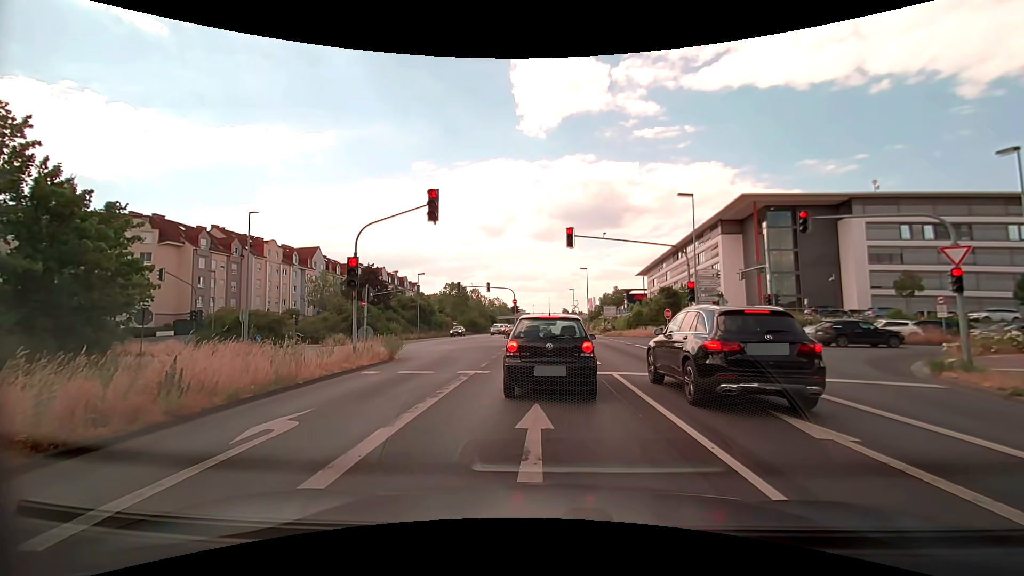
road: primary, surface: asphalt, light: Day
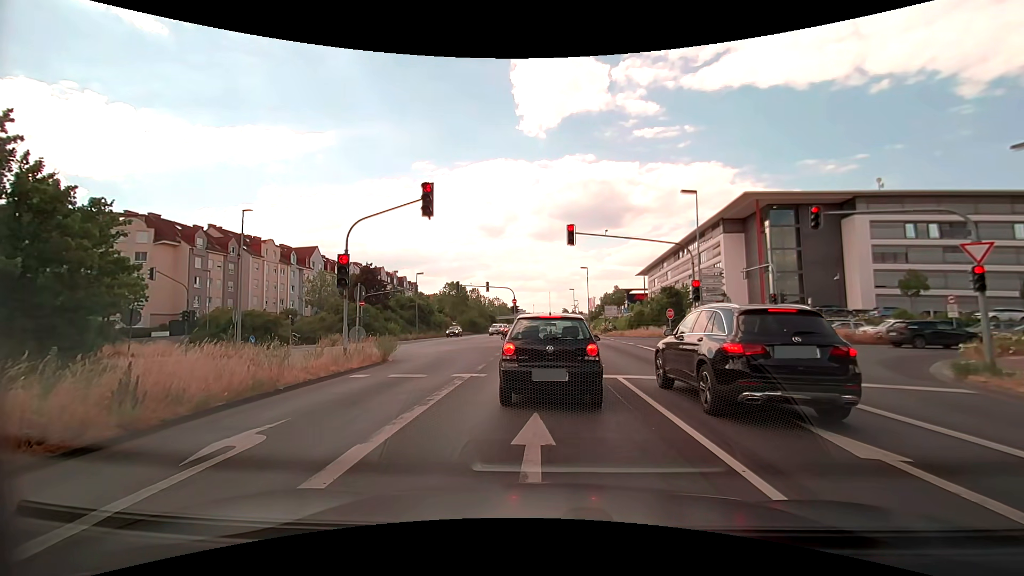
(0.0, +0.8) m; 0°
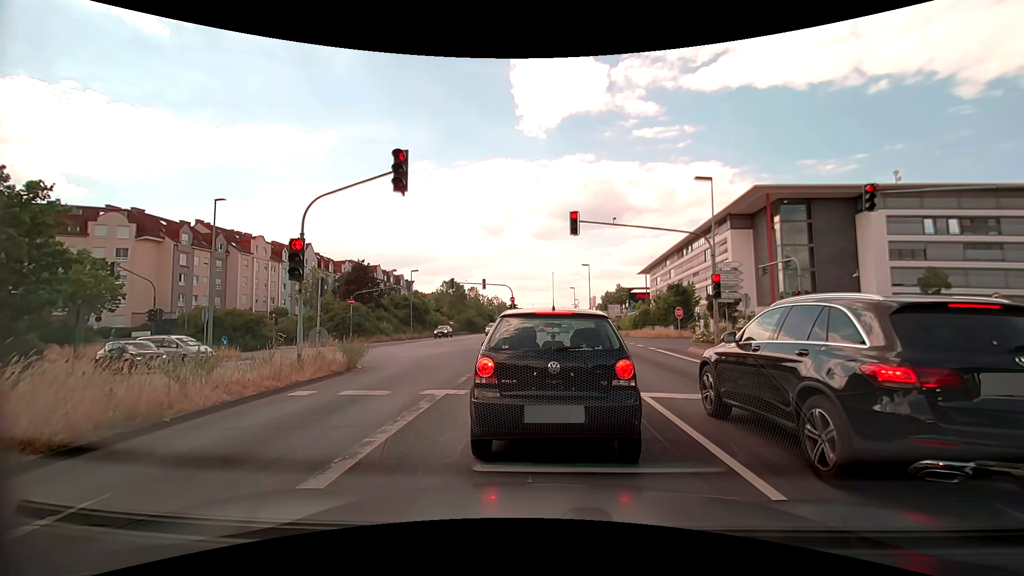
(0.0, +3.0) m; 0°
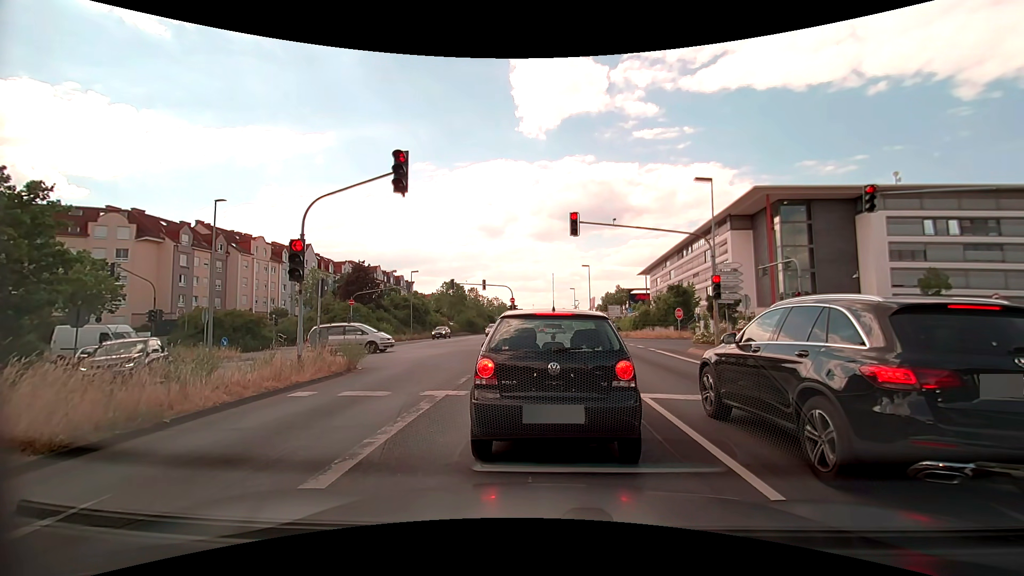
(0.0, +0.1) m; 0°
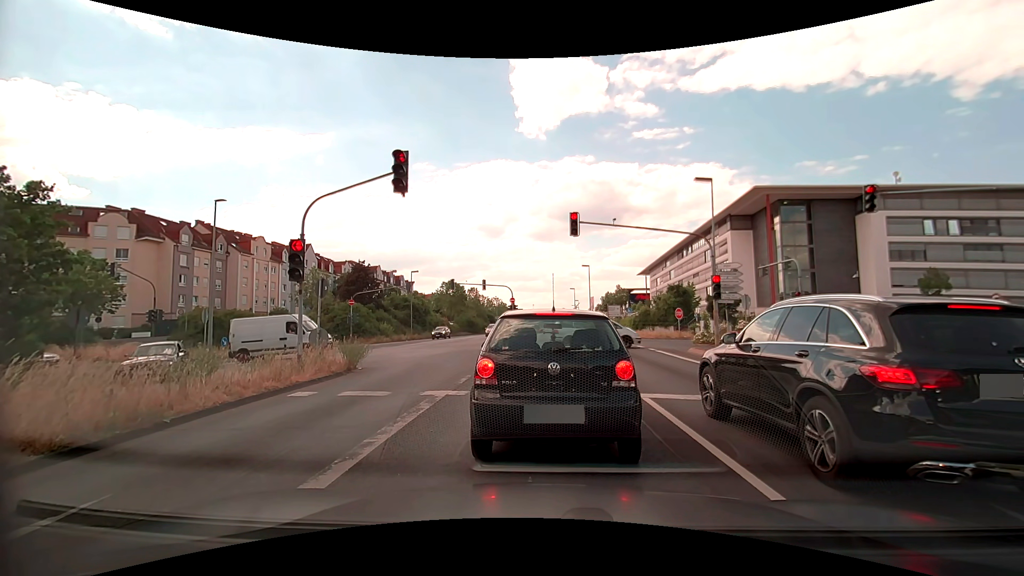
(0.0, 0.0) m; 0°
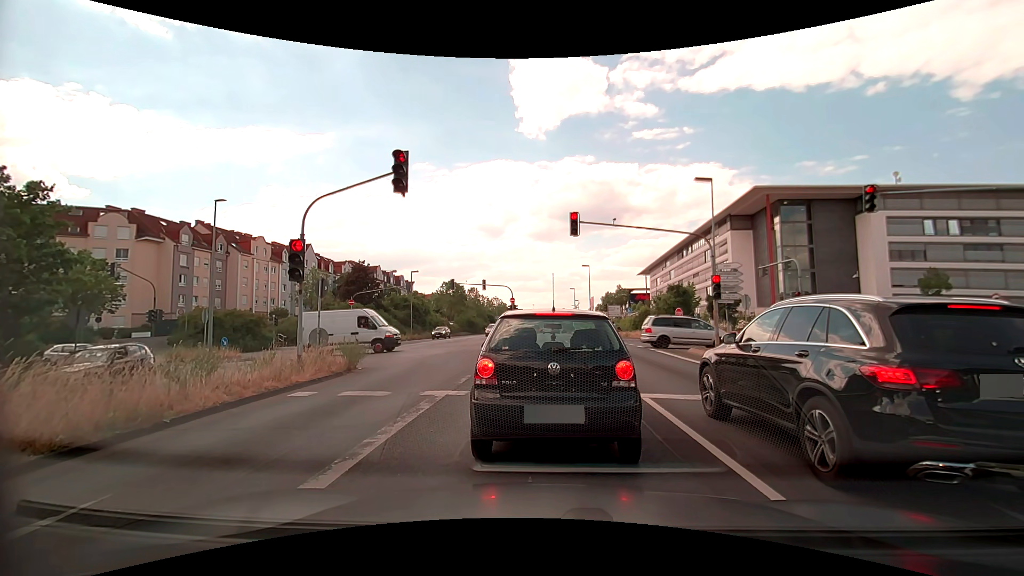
(0.0, 0.0) m; 0°
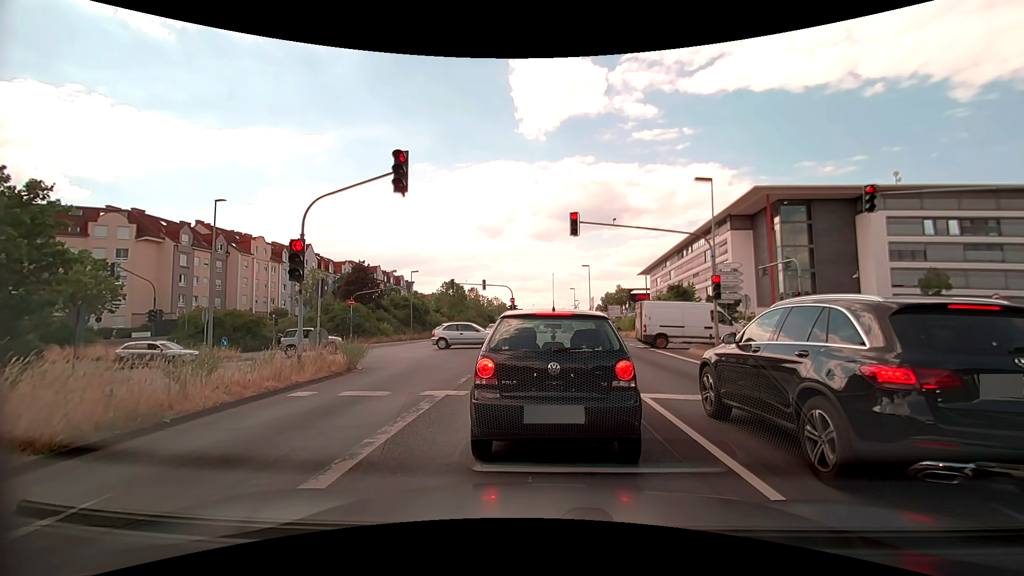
(0.0, 0.0) m; 0°
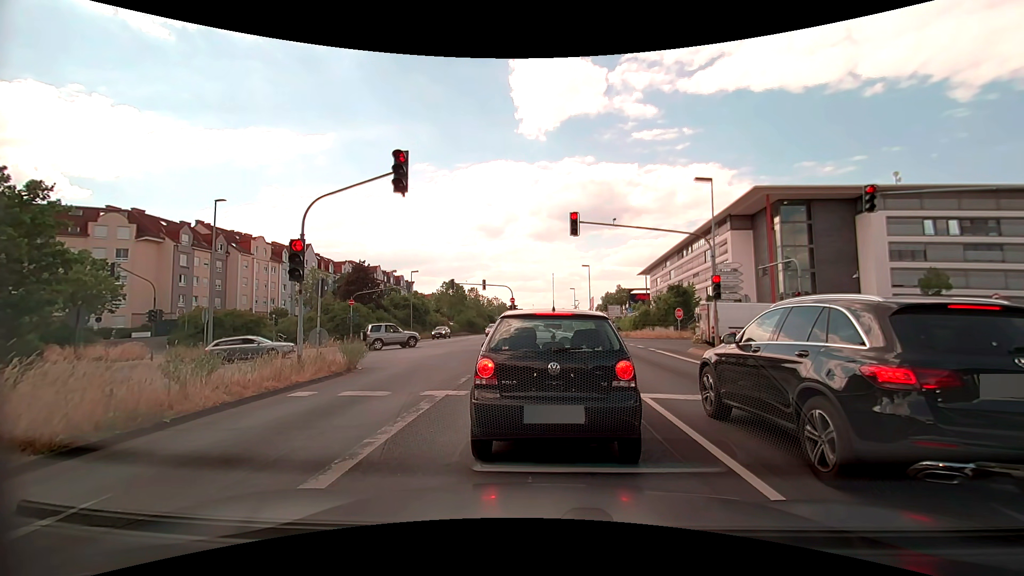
(0.0, 0.0) m; 0°
